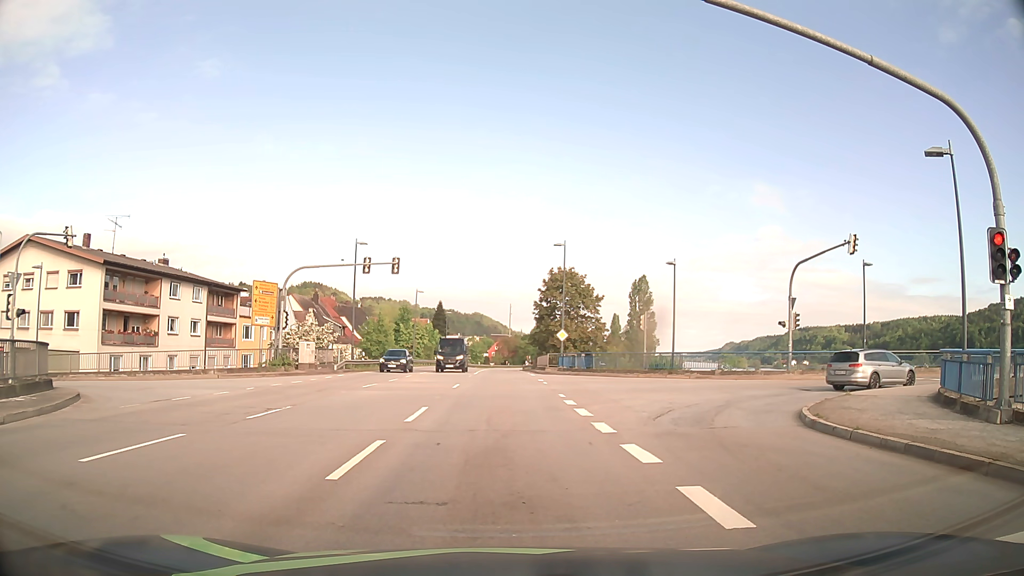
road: primary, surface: asphalt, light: Day
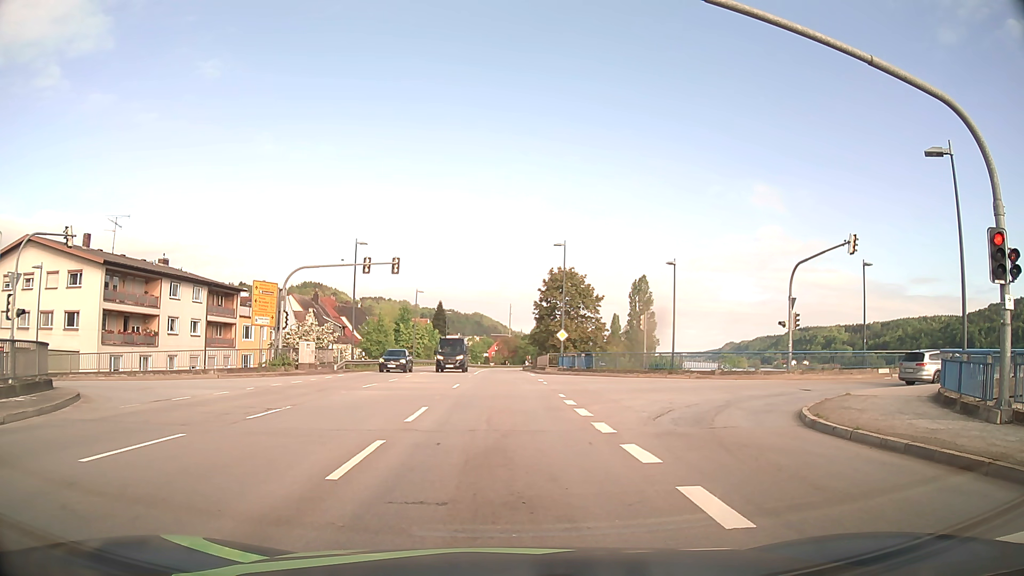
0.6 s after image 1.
(0.0, 0.0) m; 0°
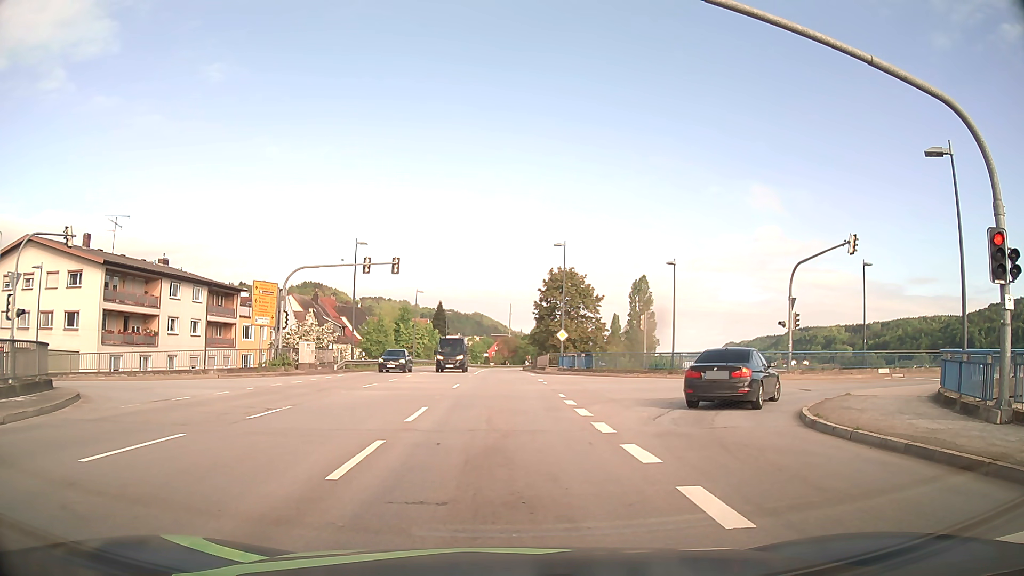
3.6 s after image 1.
(0.0, 0.0) m; 0°
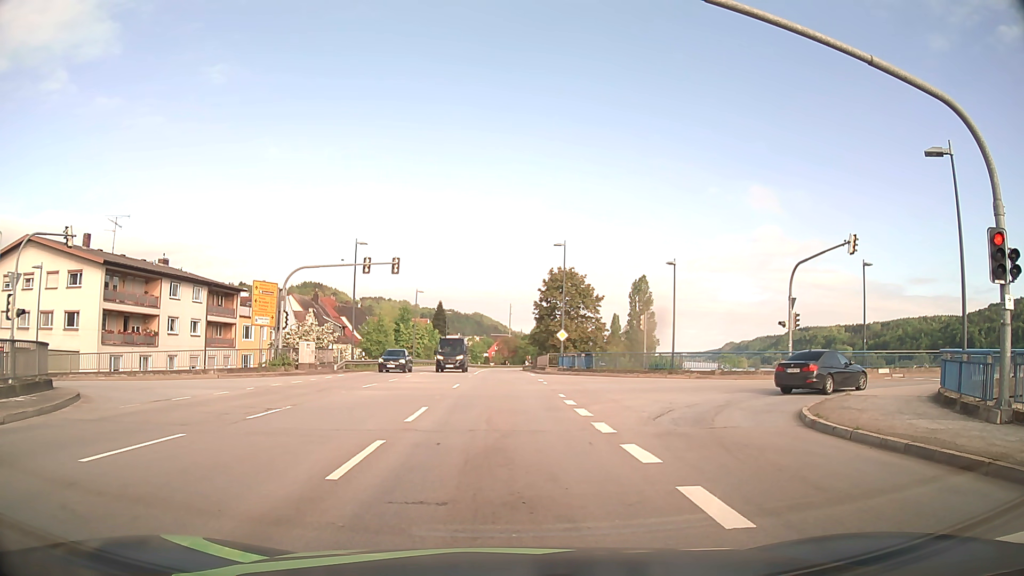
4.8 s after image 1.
(0.0, 0.0) m; 0°
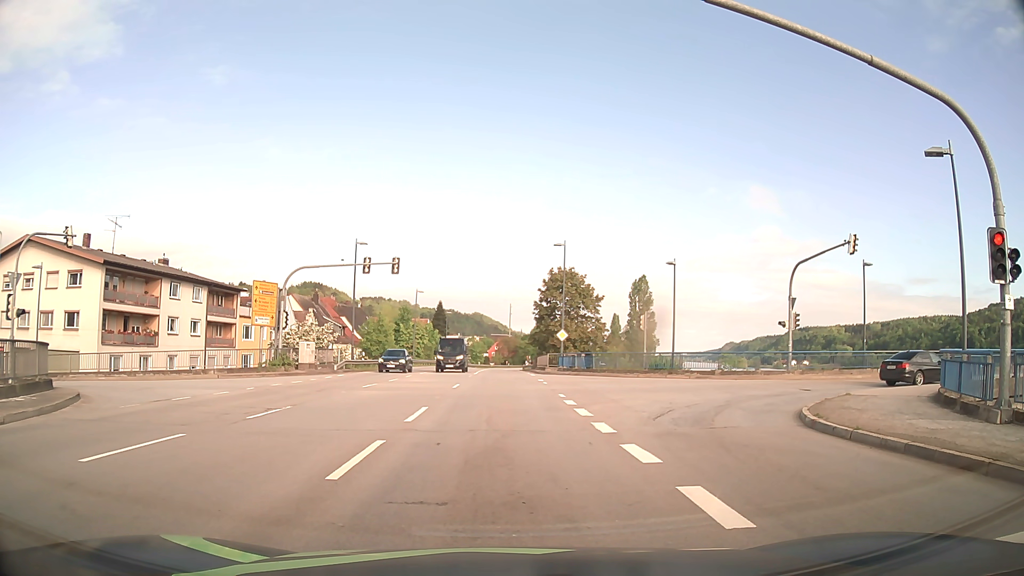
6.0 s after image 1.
(0.0, 0.0) m; 0°
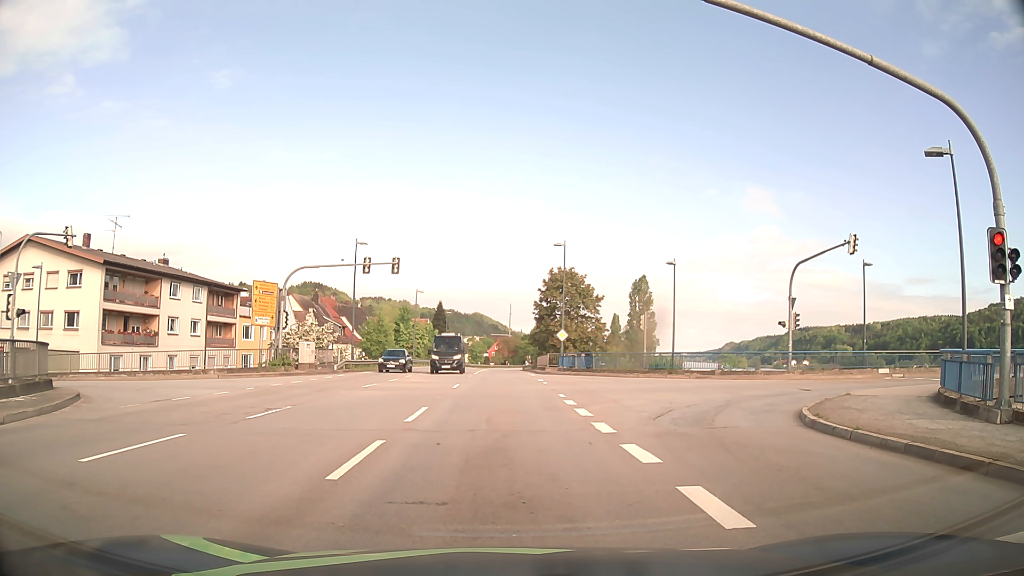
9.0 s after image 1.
(0.0, 0.0) m; 0°
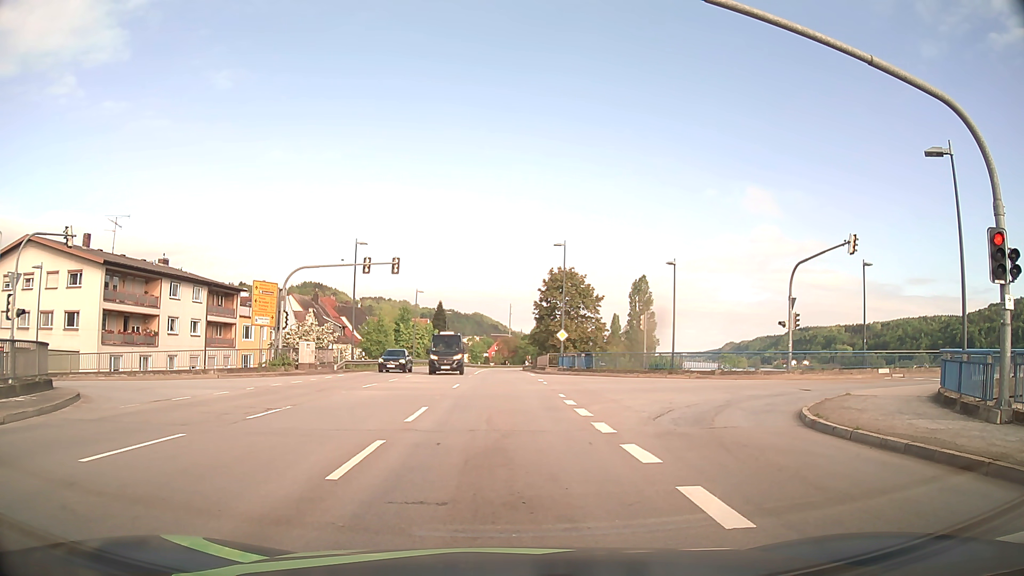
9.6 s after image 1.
(0.0, 0.0) m; 0°
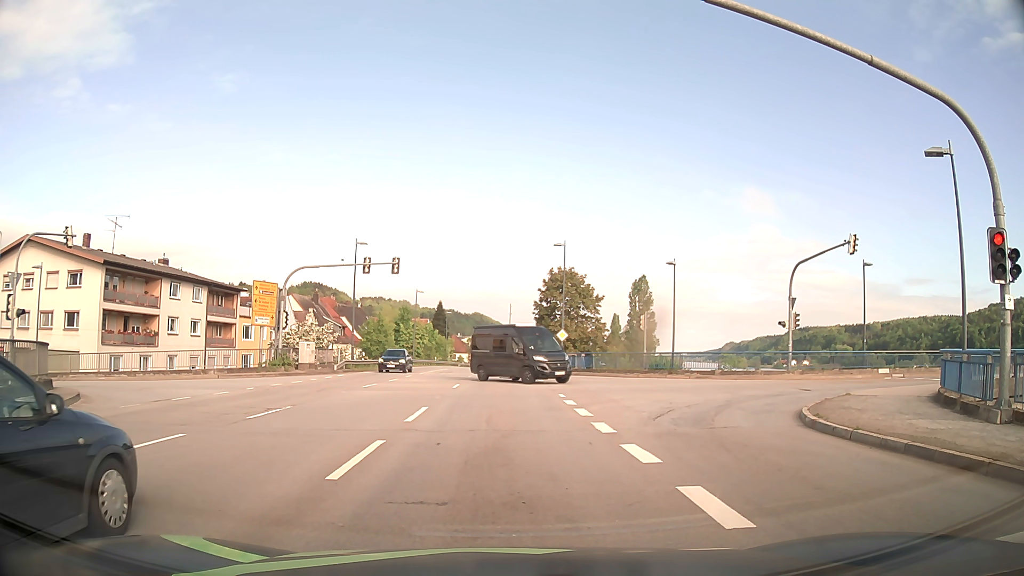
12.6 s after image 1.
(0.0, 0.0) m; 0°
(0, +10) (0, +20) (0, +30) (0, +40) (0, +50) (0, +60) (0, +70) (0, +80) (0, +90) (+1, +100) m
